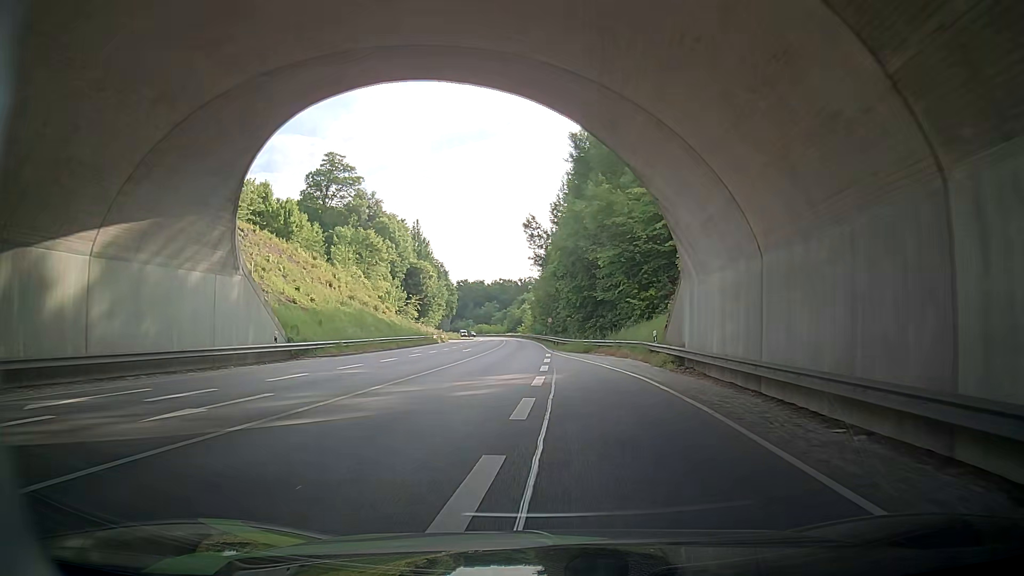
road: primary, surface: asphalt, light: Day
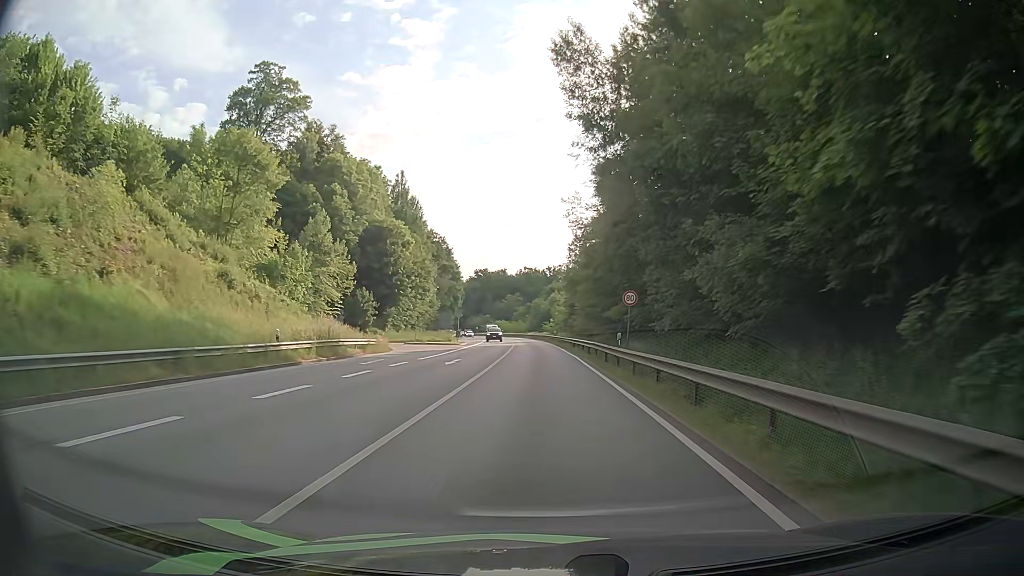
(+1.2, +53.9) m; 0°
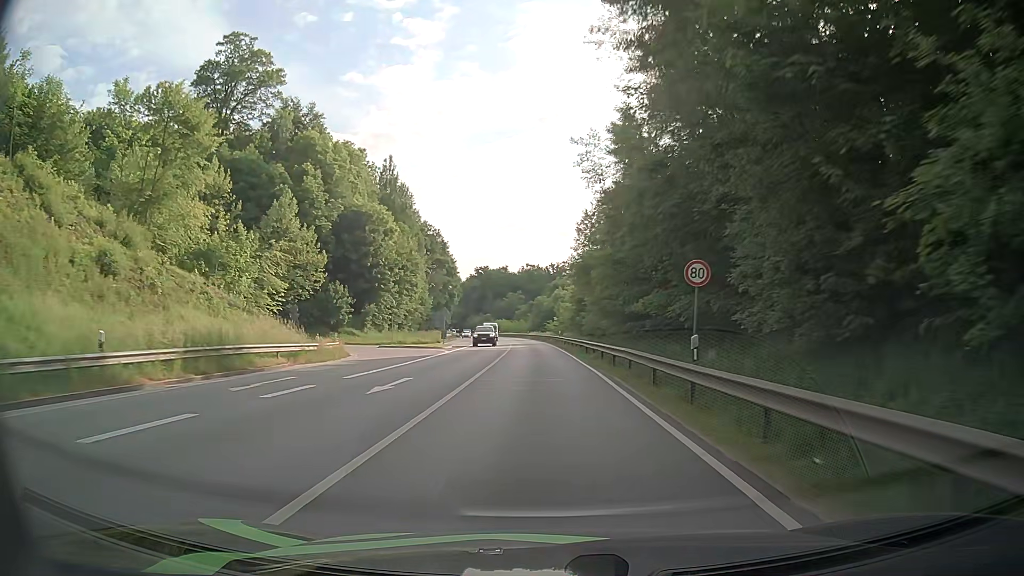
(0.0, +11.9) m; 0°
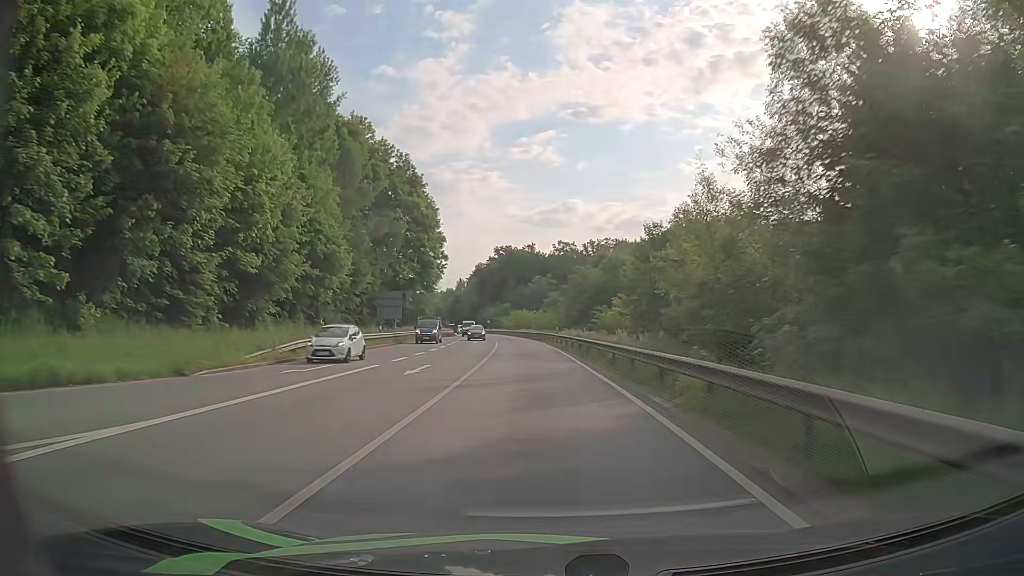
(-1.3, +61.6) m; -3°
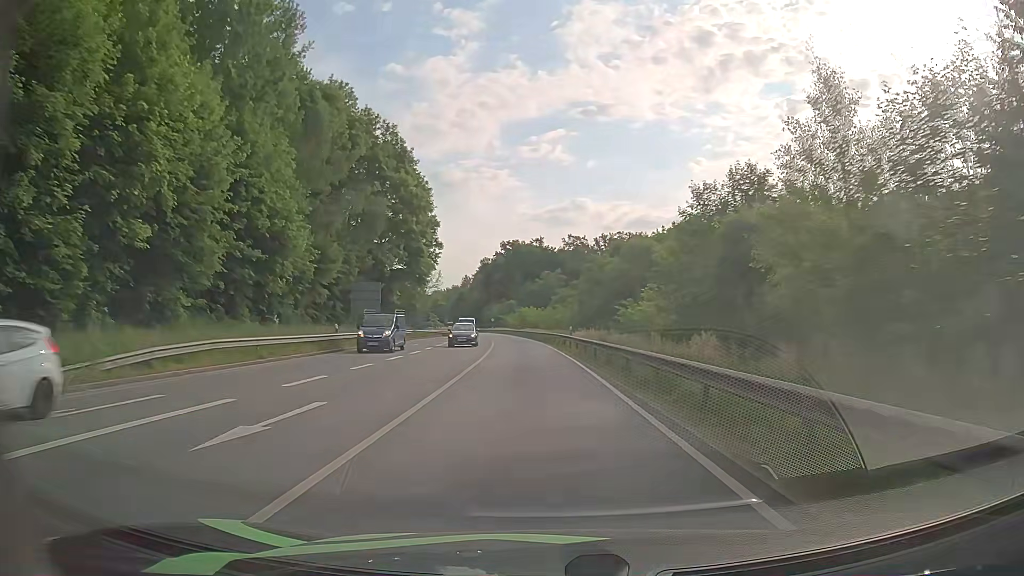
(-0.1, +12.3) m; -1°
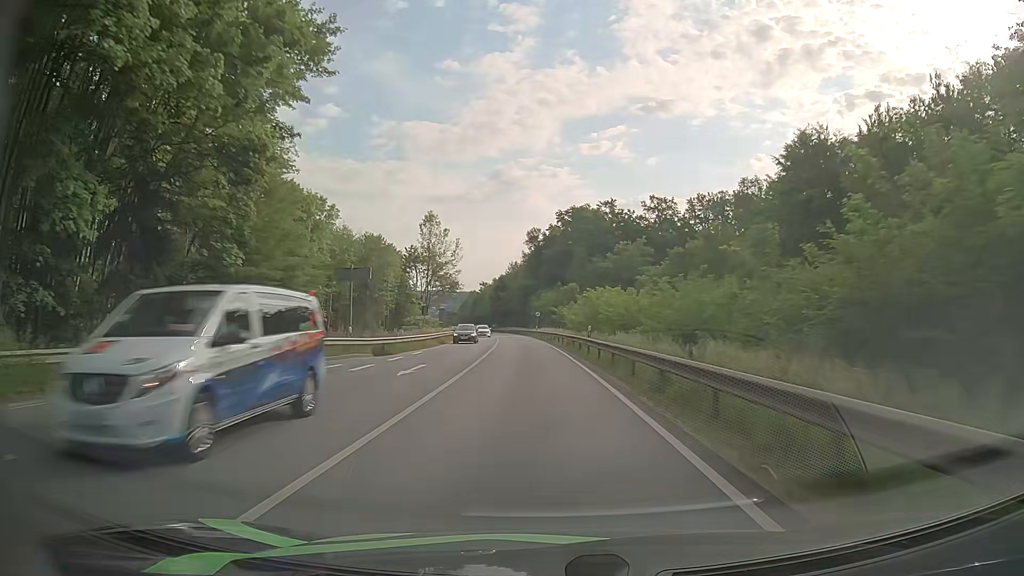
(-2.6, +60.8) m; -5°
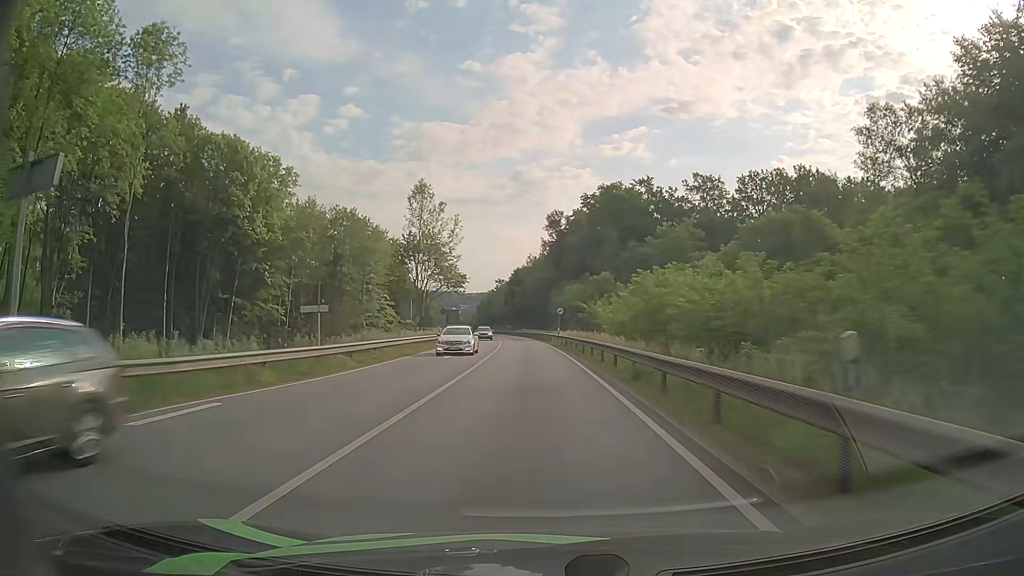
(-0.4, +24.3) m; -2°
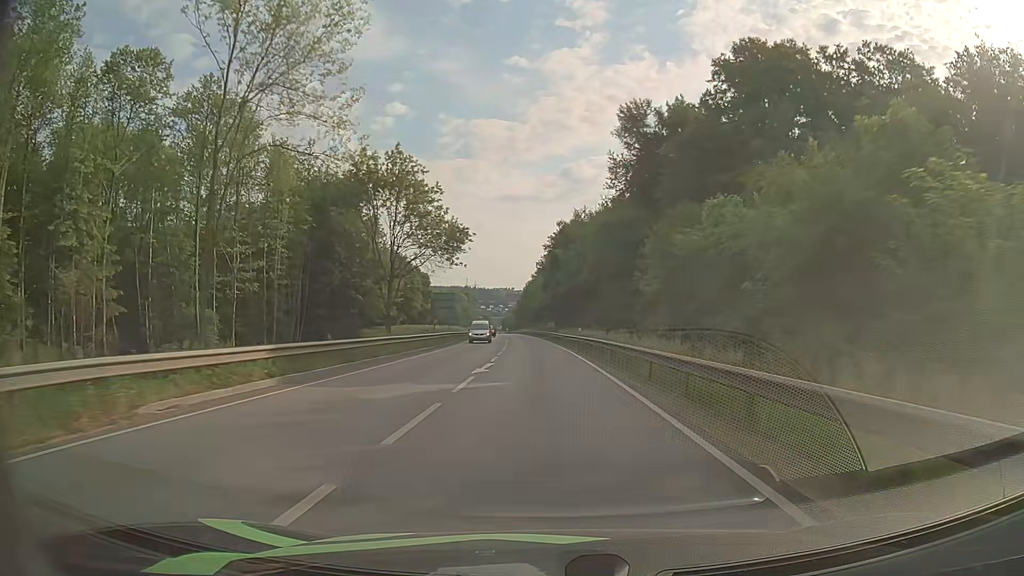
(-2.3, +60.6) m; -4°
(0, +10) (0, +20) (0, +30) (-1, +40) (-1, +50) (-2, +60) (-2, +70) (-3, +80) (-4, +90) (-5, +100) m
